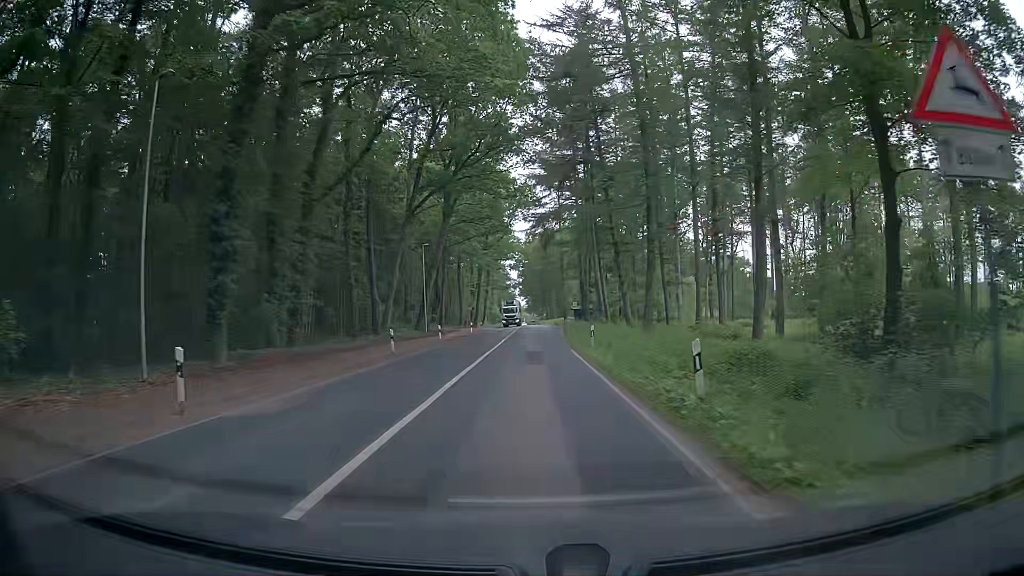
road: secondary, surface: asphalt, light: Day
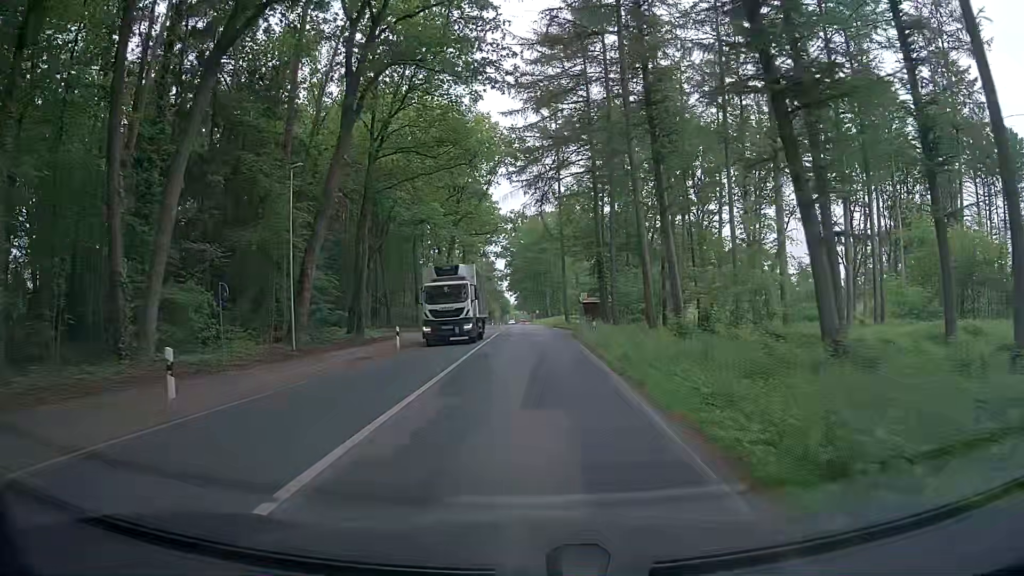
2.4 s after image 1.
(+0.8, +31.0) m; +2°
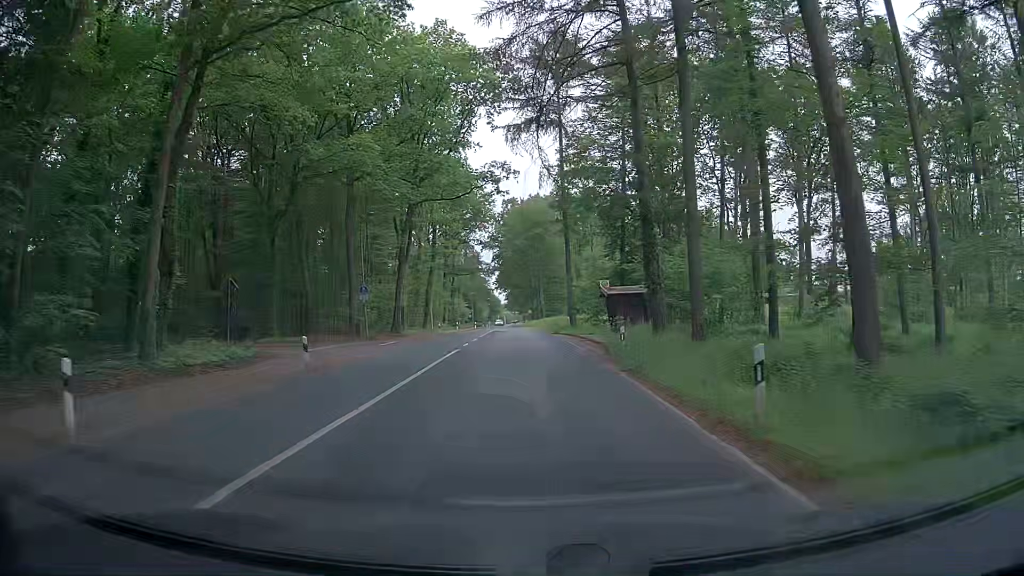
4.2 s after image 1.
(0.0, +23.2) m; +1°
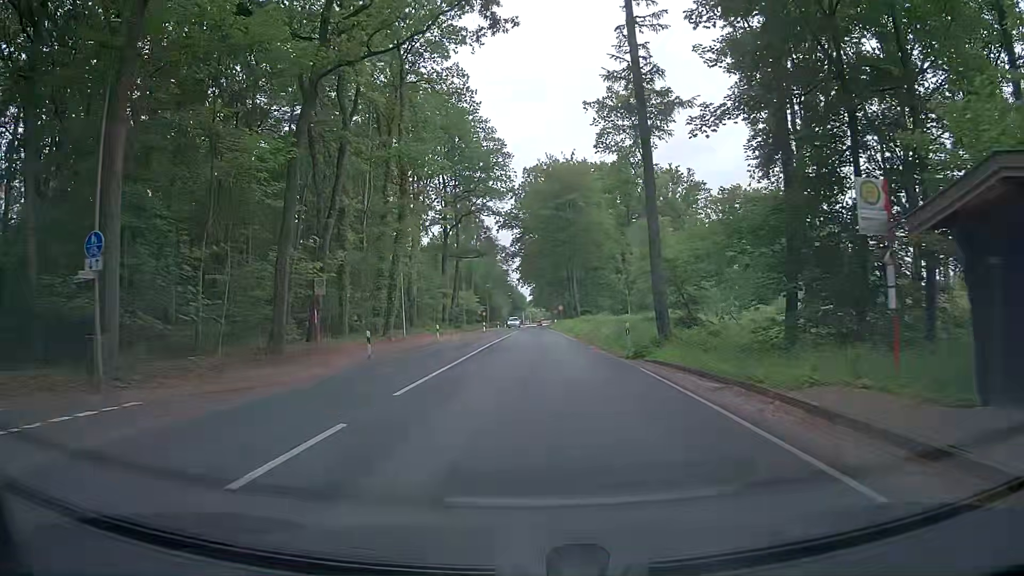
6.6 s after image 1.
(-0.4, +30.4) m; -3°
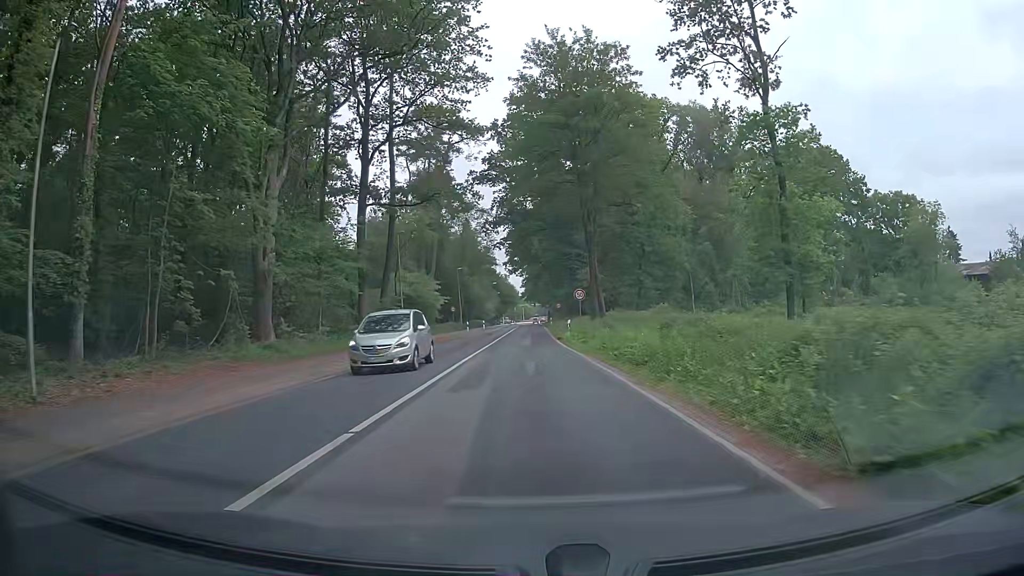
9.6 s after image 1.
(+0.8, +37.9) m; +1°
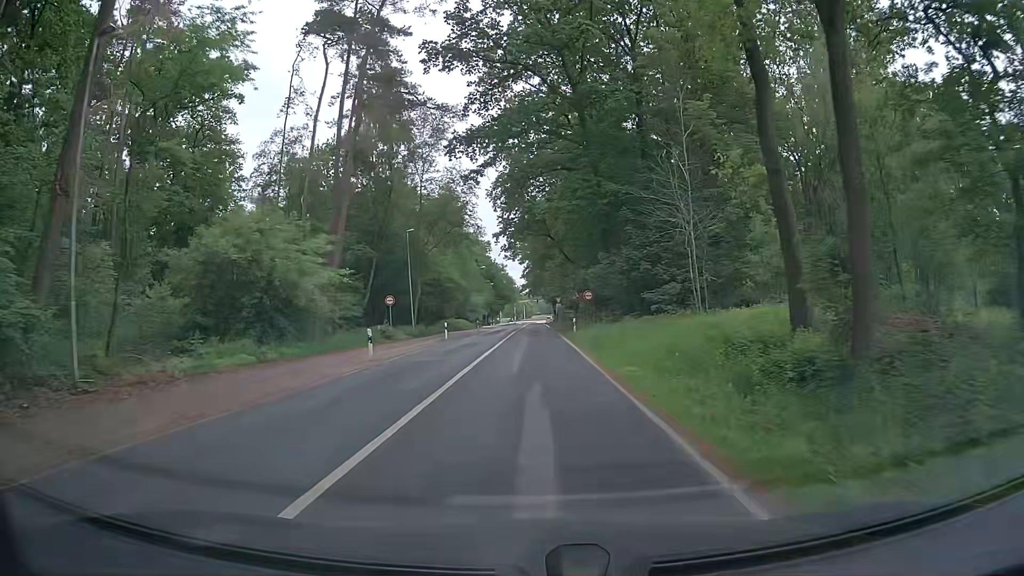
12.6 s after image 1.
(-0.4, +37.9) m; 0°
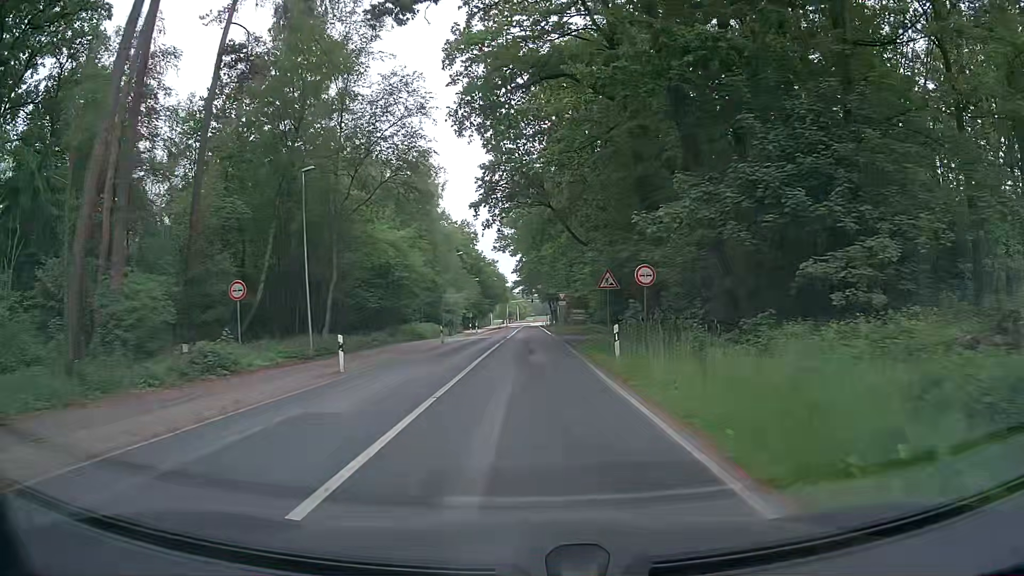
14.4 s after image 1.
(0.0, +22.5) m; +1°
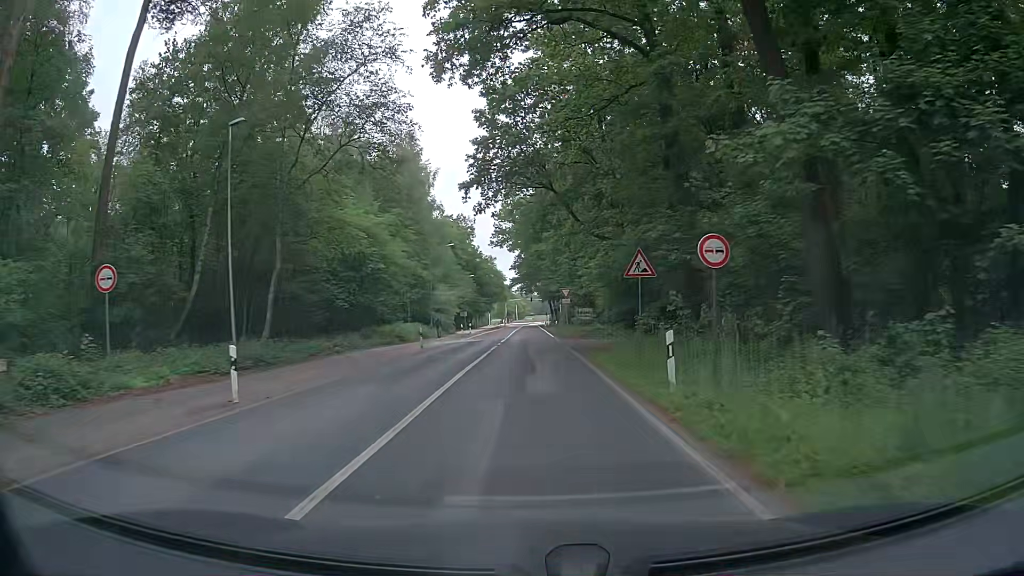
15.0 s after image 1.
(0.0, +7.4) m; 0°
